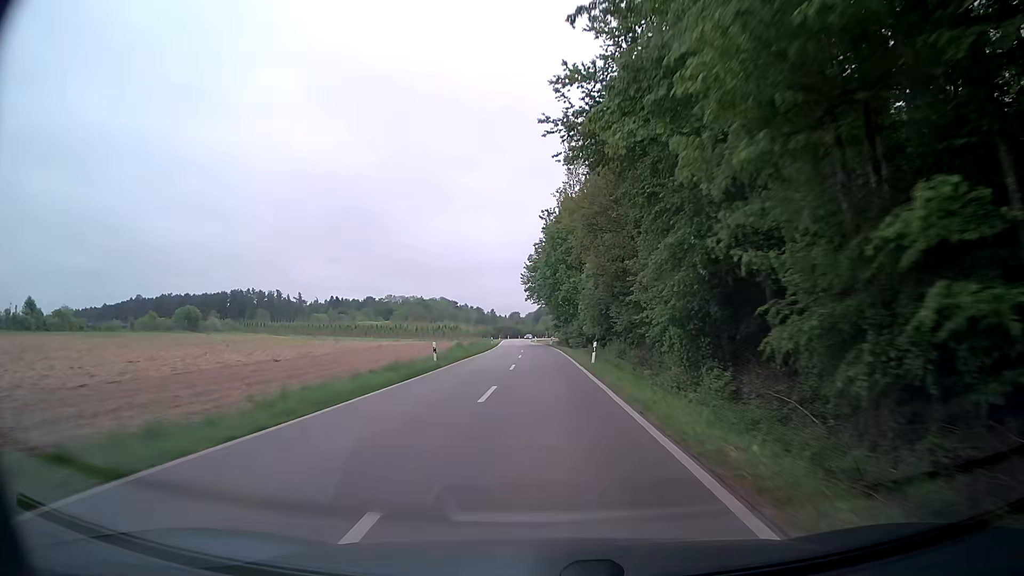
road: unclassified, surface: asphalt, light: Day
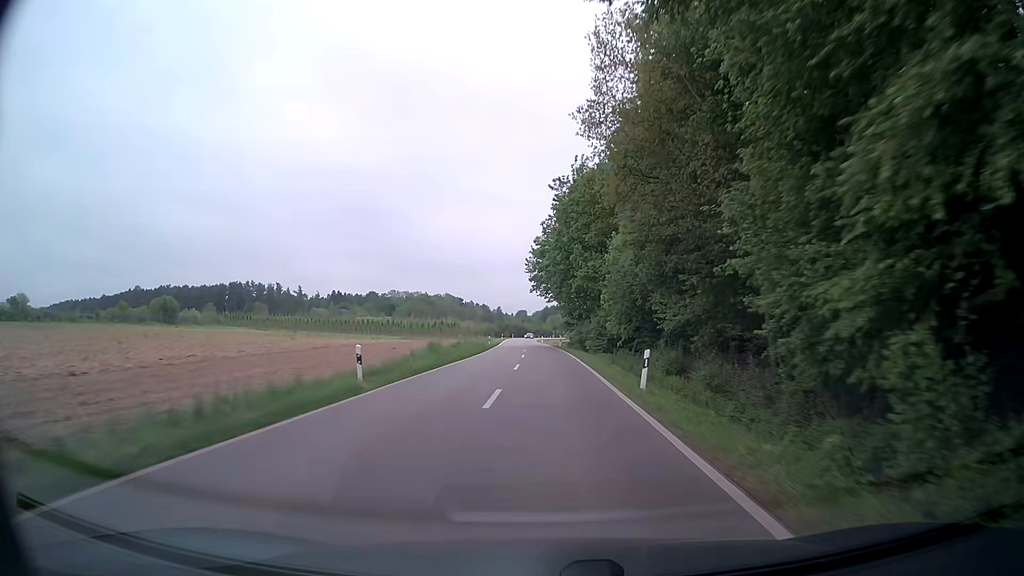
(-0.1, +13.5) m; -1°
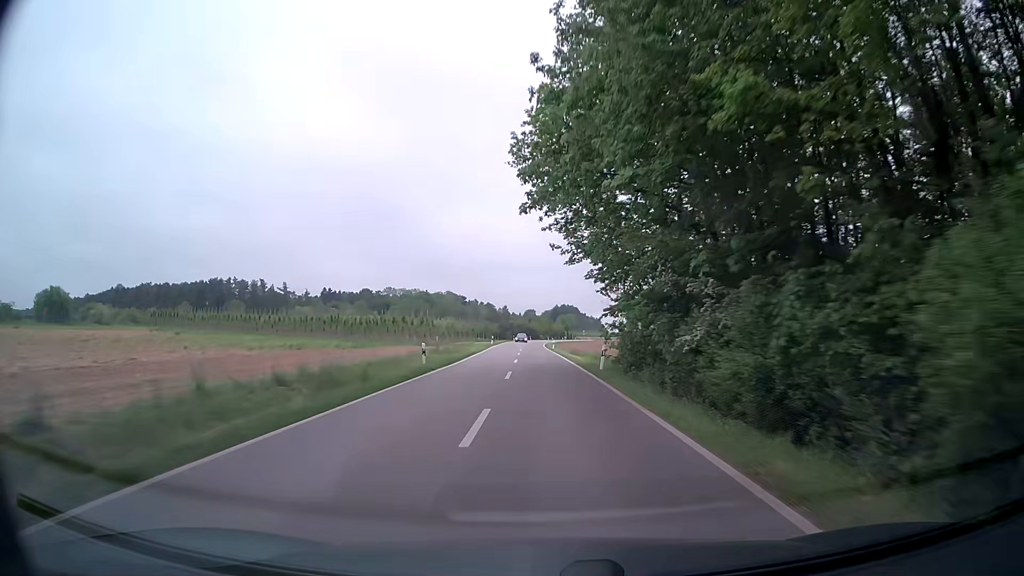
(0.0, +40.1) m; 0°
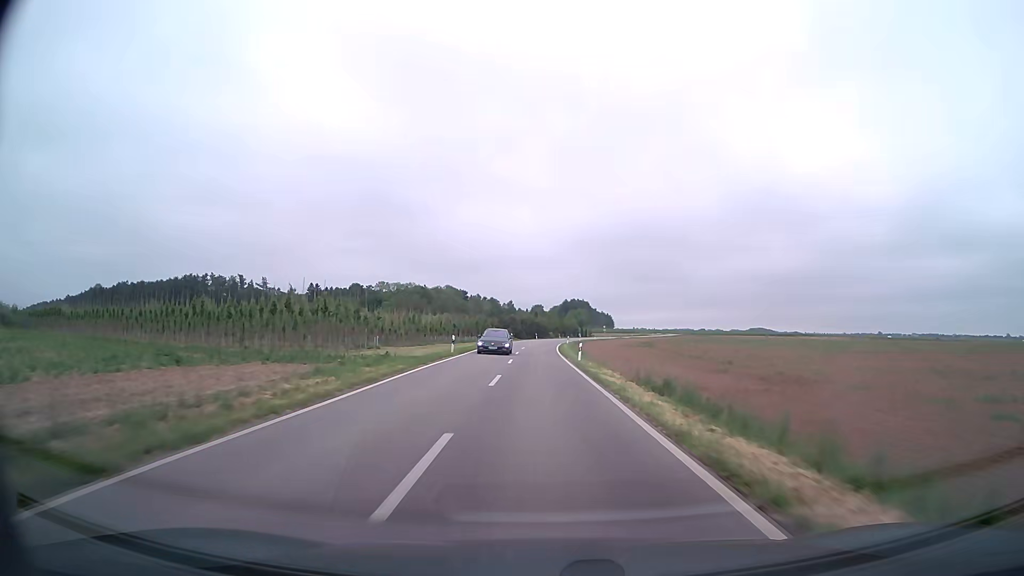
(-0.4, +39.5) m; -1°
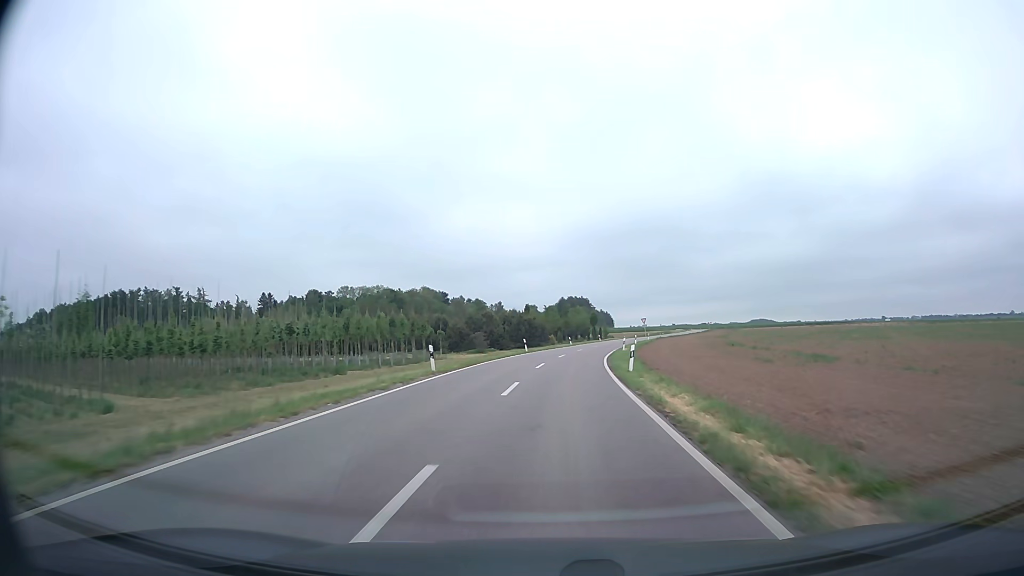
(-0.3, +62.2) m; 0°
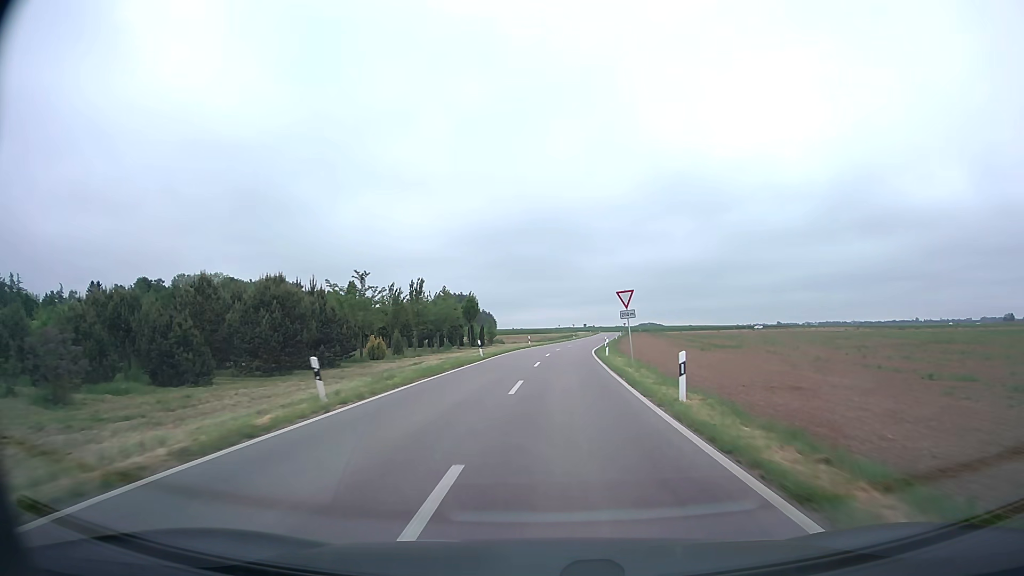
(+4.7, +60.3) m; +10°
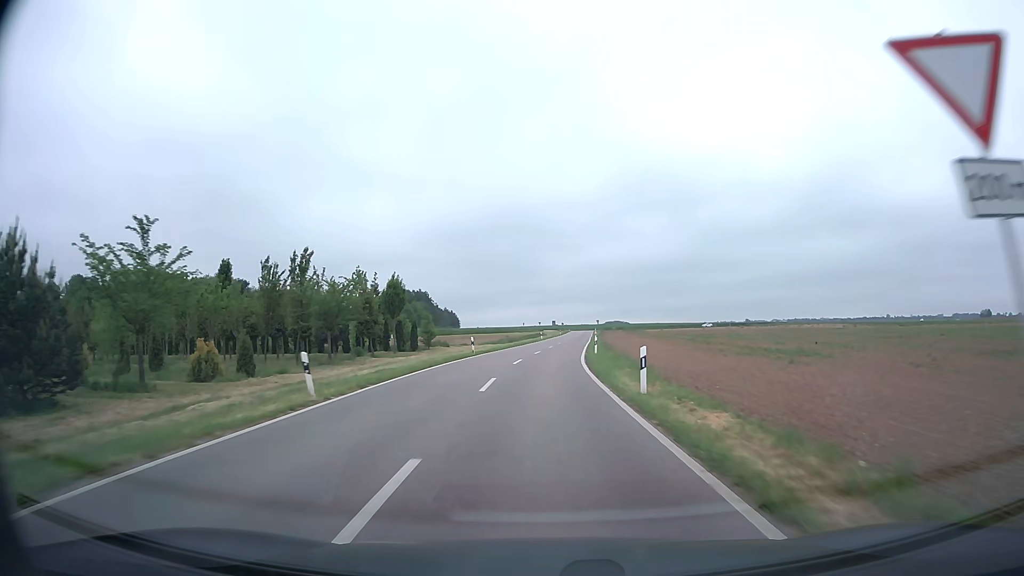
(+0.8, +23.9) m; +3°
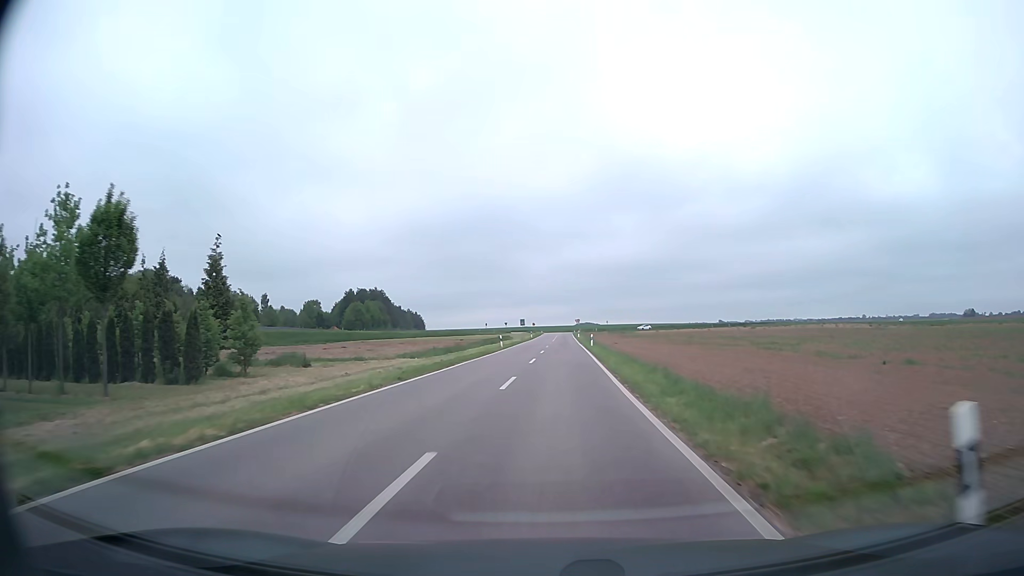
(+0.5, +35.7) m; +3°
(0, +10) (0, +20) (+1, +30) (+1, +40) (+1, +50) (+2, +60) (+2, +70) (+2, +80) (+3, +90) (+3, +100) m
